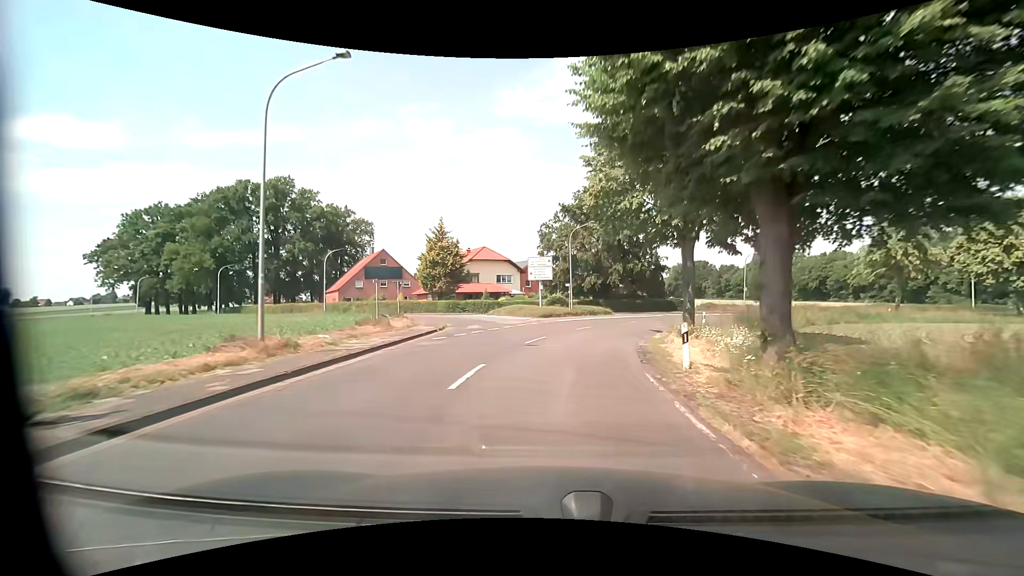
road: secondary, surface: asphalt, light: Day
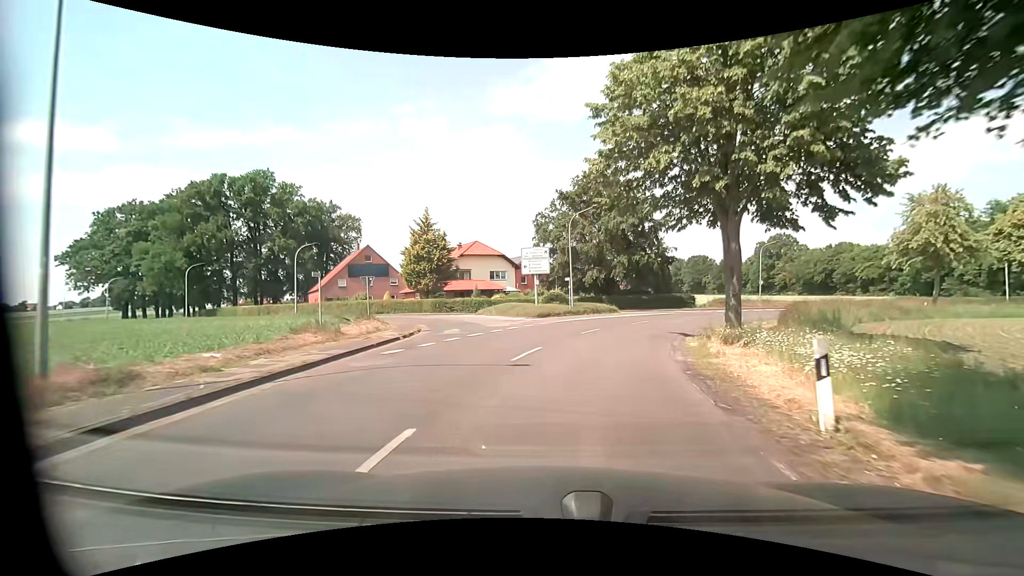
(0.0, +5.4) m; +1°
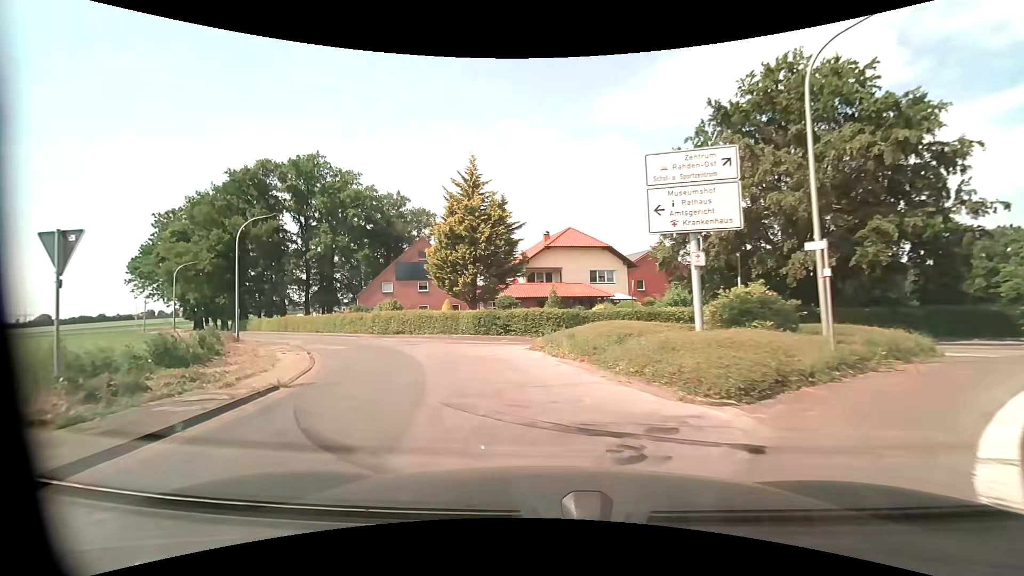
(-1.2, +24.3) m; -13°
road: unclassified
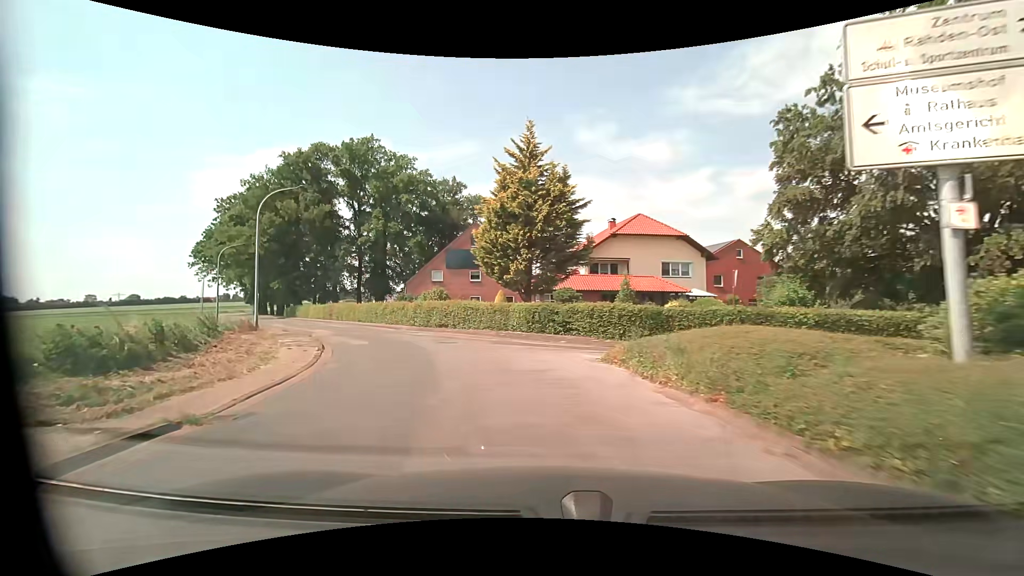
(-0.3, +5.1) m; -7°
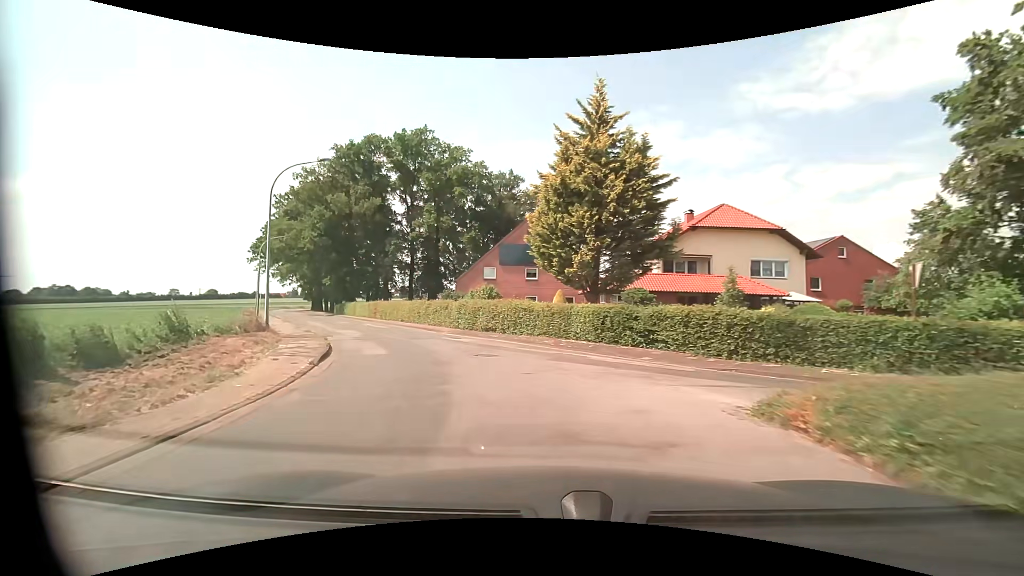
(-0.3, +5.2) m; -5°
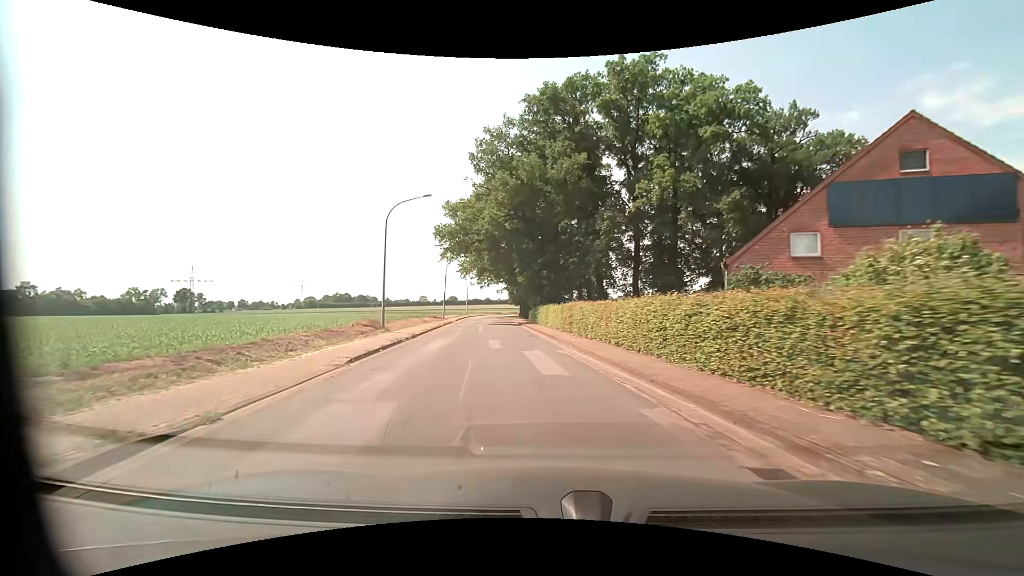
(-5.7, +22.0) m; -26°
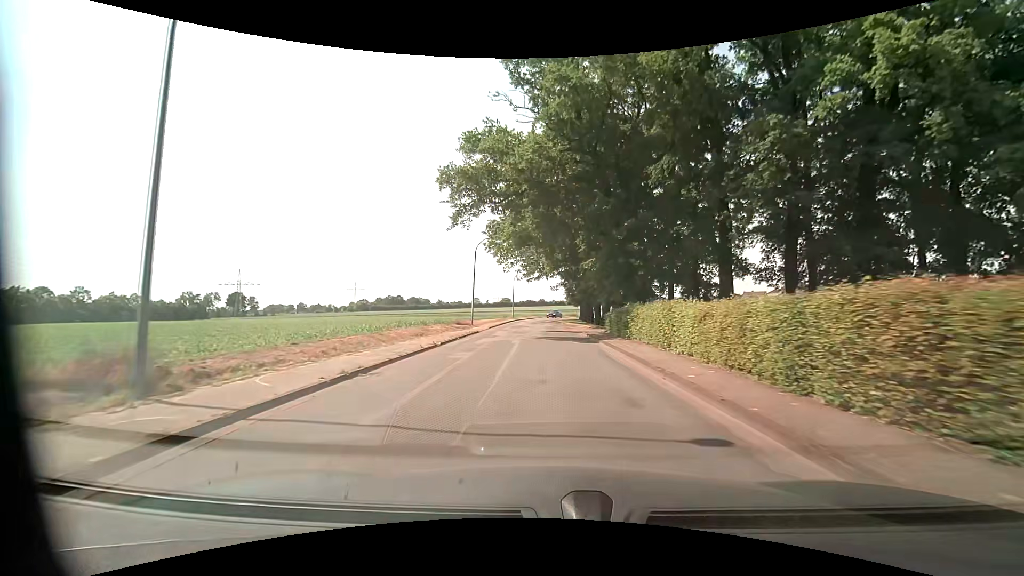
(-1.7, +20.2) m; -6°
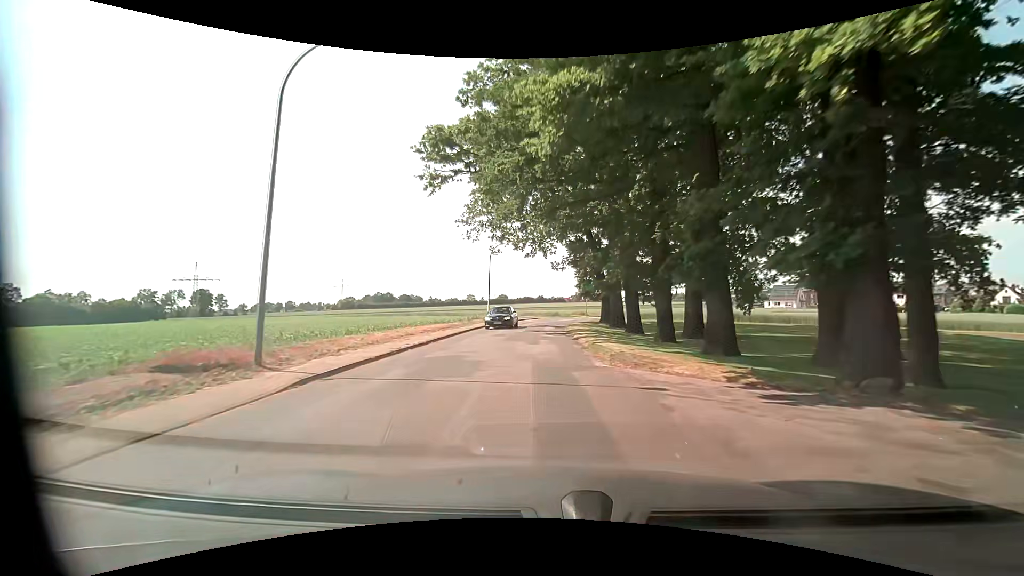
(+0.1, +31.2) m; 0°
